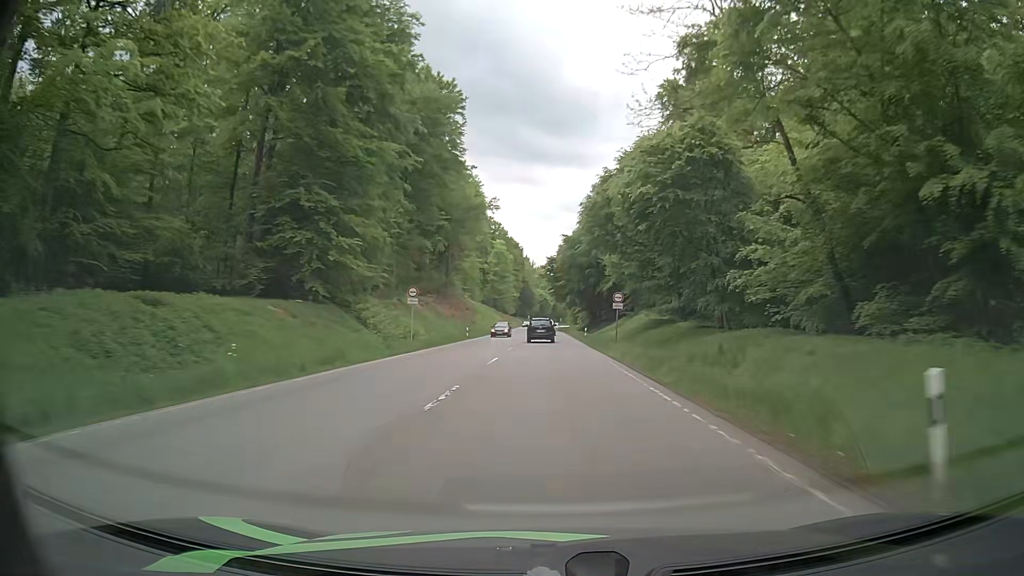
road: secondary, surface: asphalt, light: Day
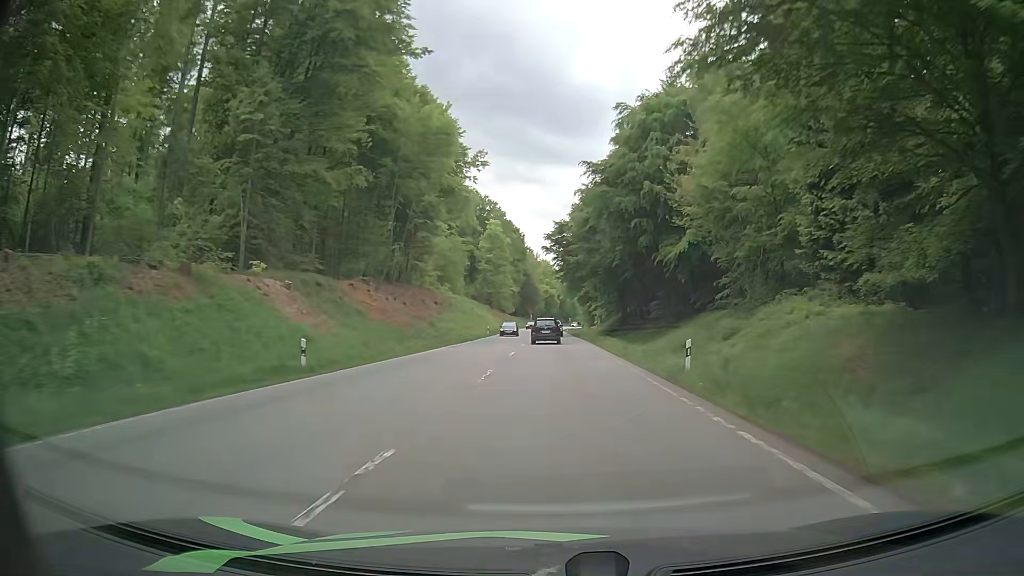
(-0.1, +41.4) m; 0°
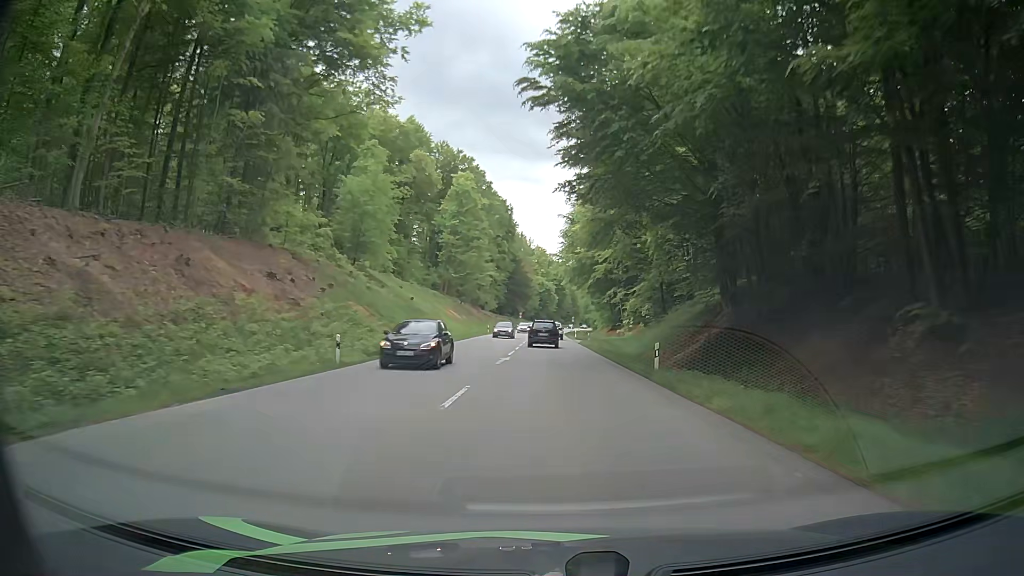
(+0.1, +52.5) m; 0°
(0, +10) (0, +20) (0, +30) (0, +40) (0, +50) (0, +60) (0, +70) (0, +80) (+1, +90) (+1, +100) m
